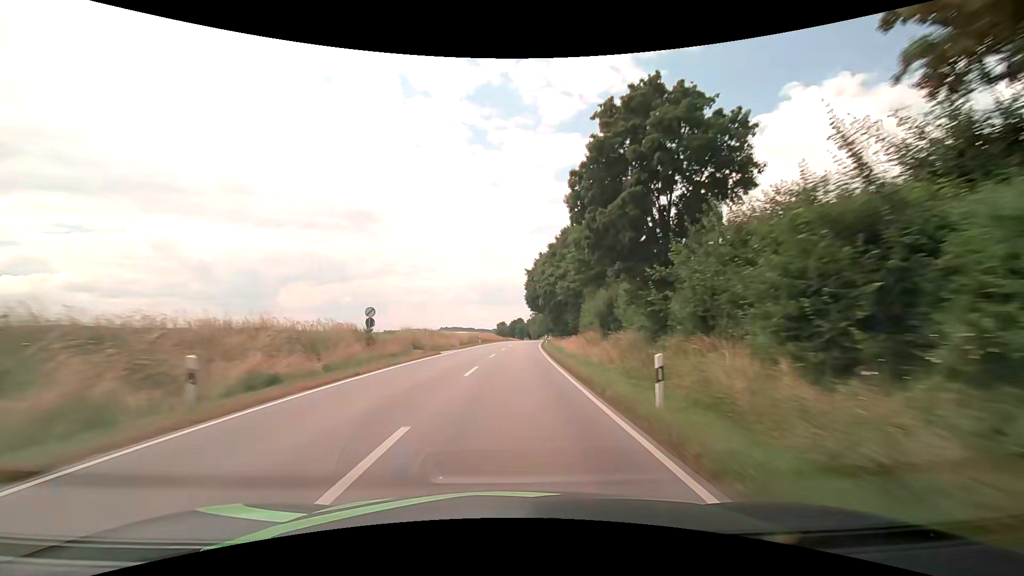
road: secondary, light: Day
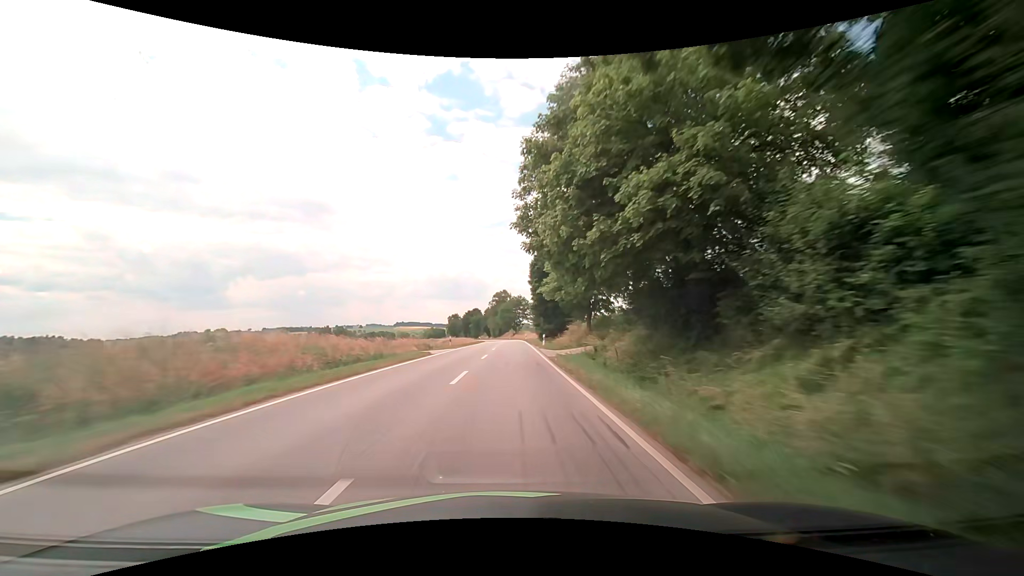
(+3.1, +74.6) m; +4°
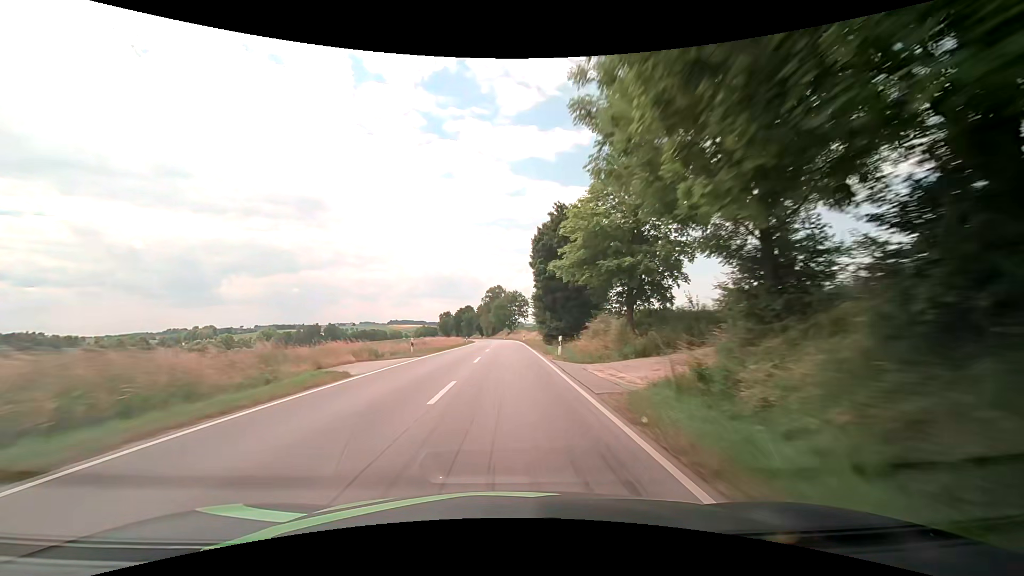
(+0.1, +15.4) m; +1°
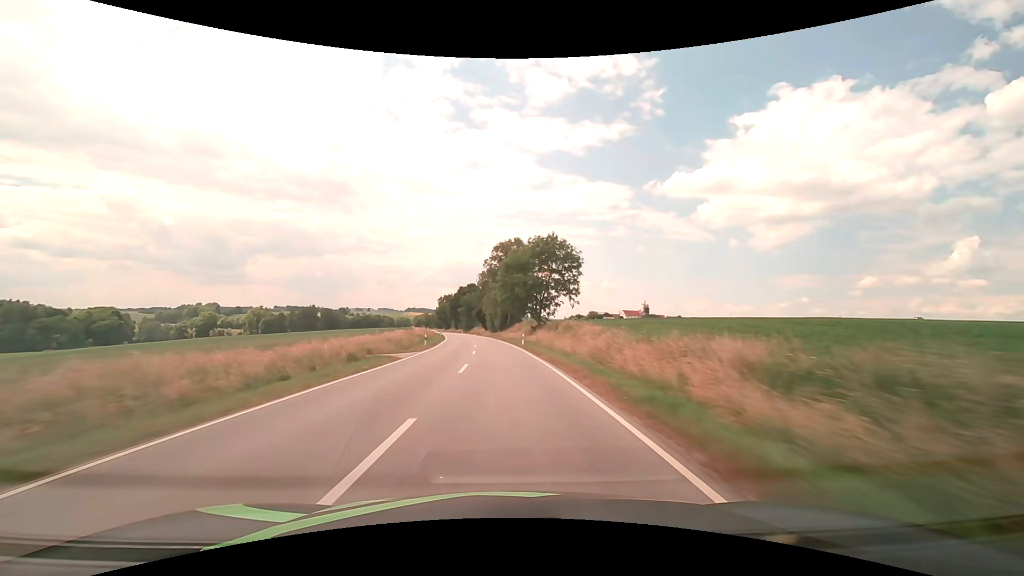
(-0.5, +77.9) m; -2°
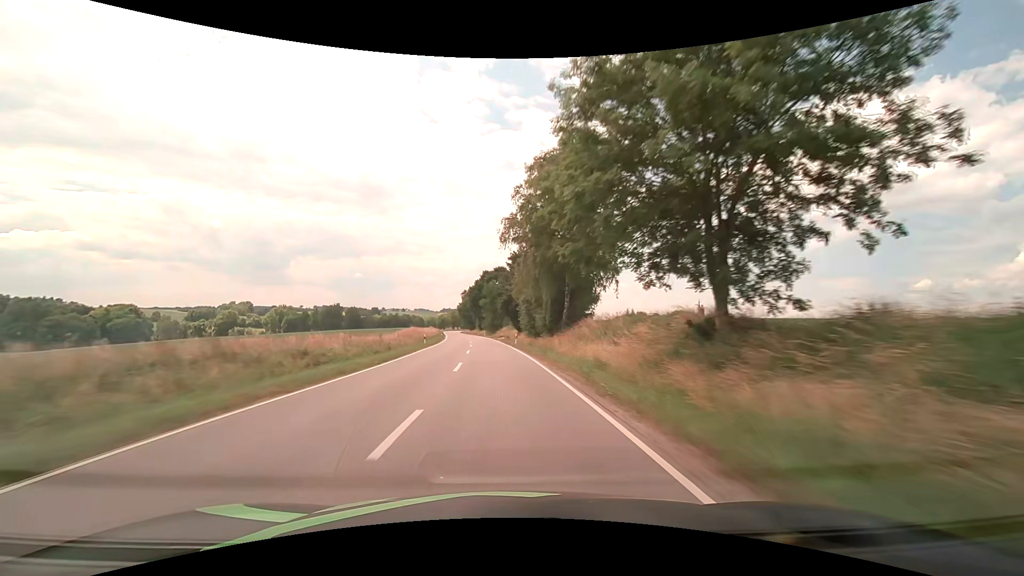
(-1.7, +47.2) m; -4°
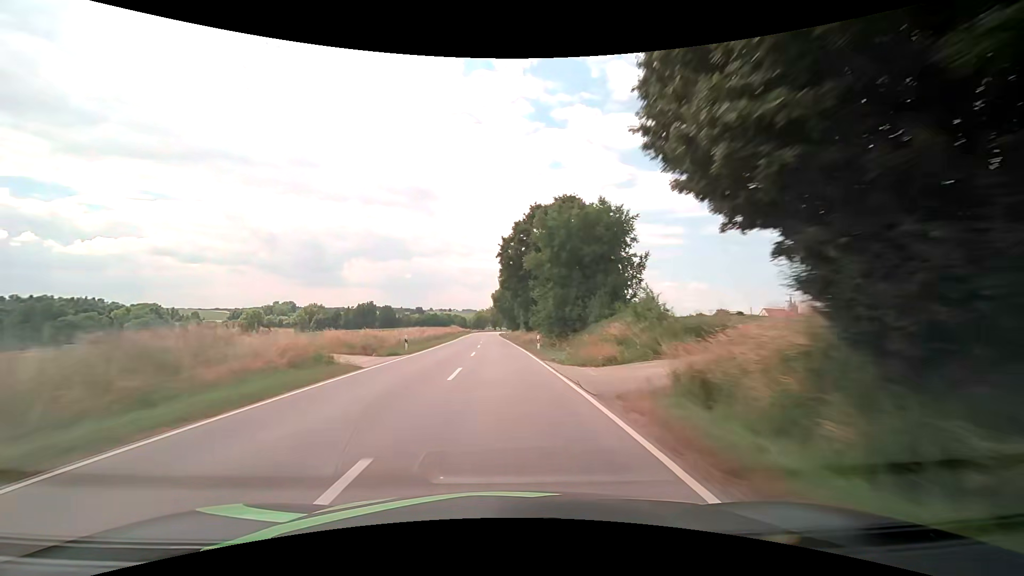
(-3.2, +63.1) m; -5°
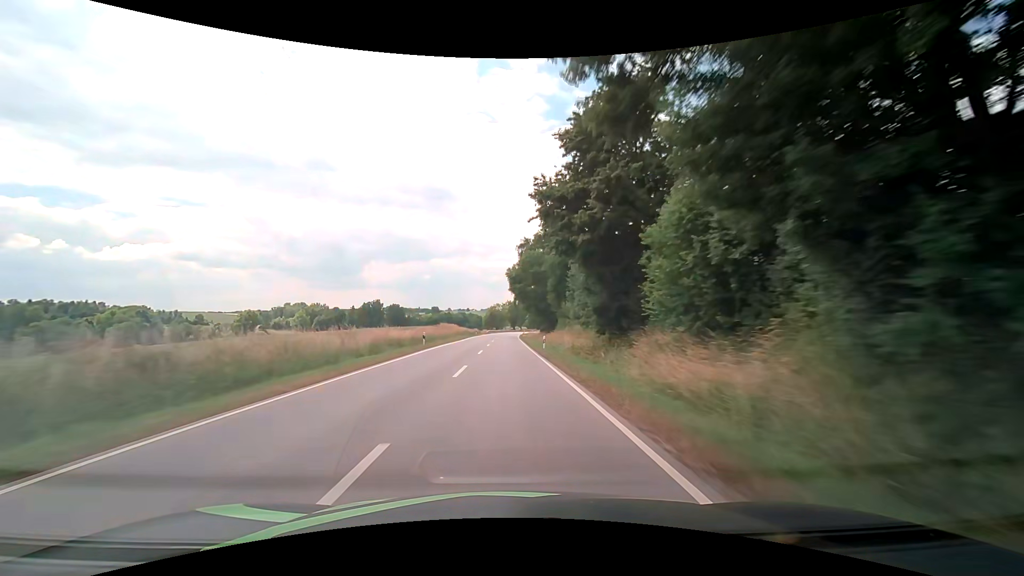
(-1.5, +47.4) m; -3°
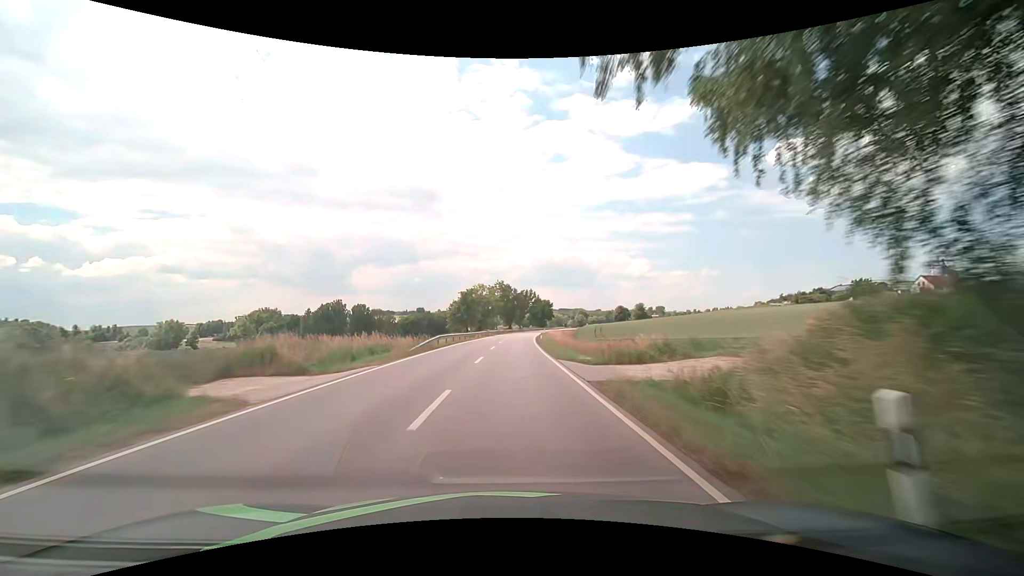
(-0.3, +79.1) m; +1°
(0, +10) (0, +20) (0, +30) (+1, +40) (+1, +50) (+2, +60) (+2, +70) (+3, +80) (+4, +90) (+5, +100) m
